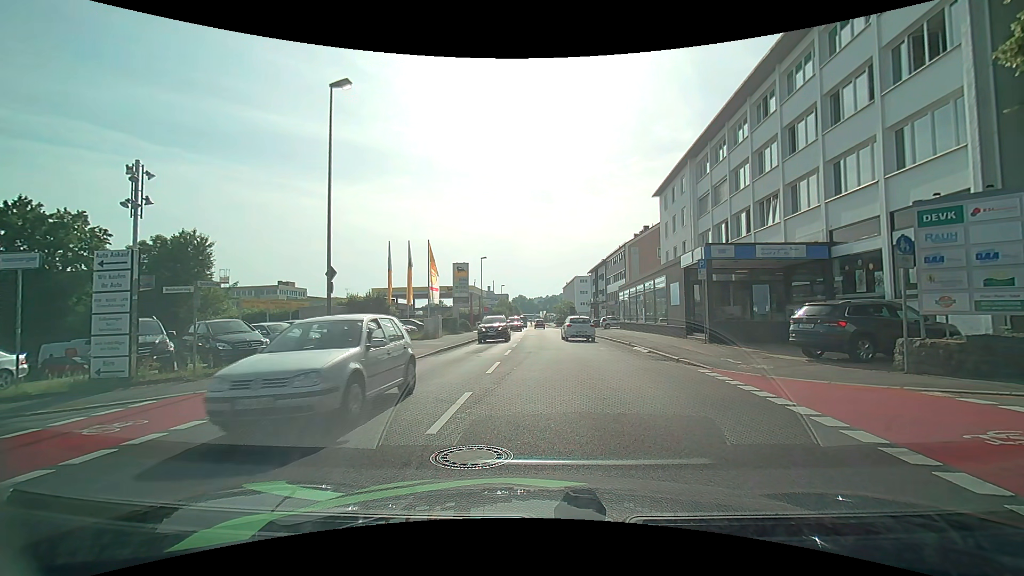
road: tertiary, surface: asphalt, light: Day
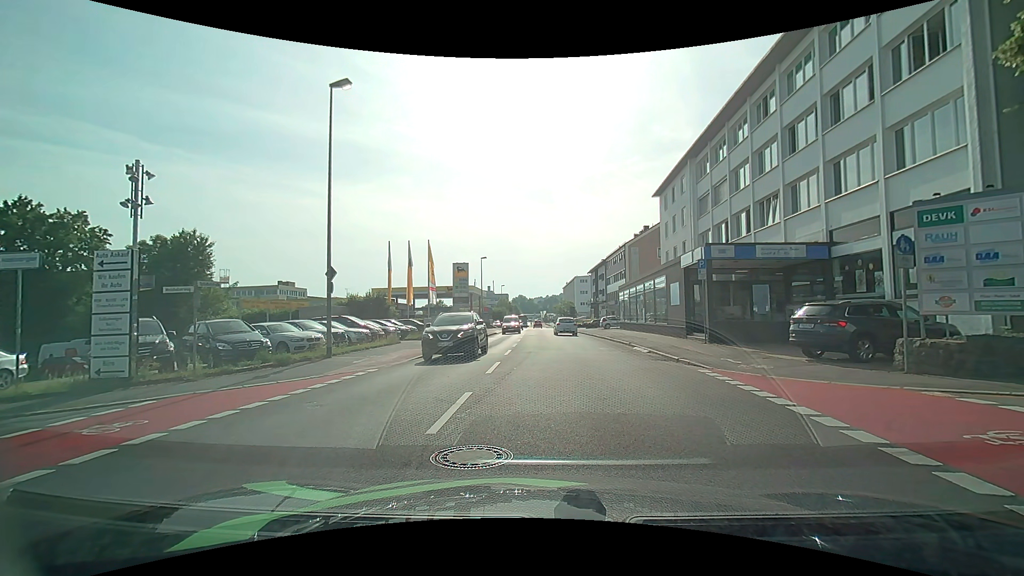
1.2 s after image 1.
(0.0, 0.0) m; 0°
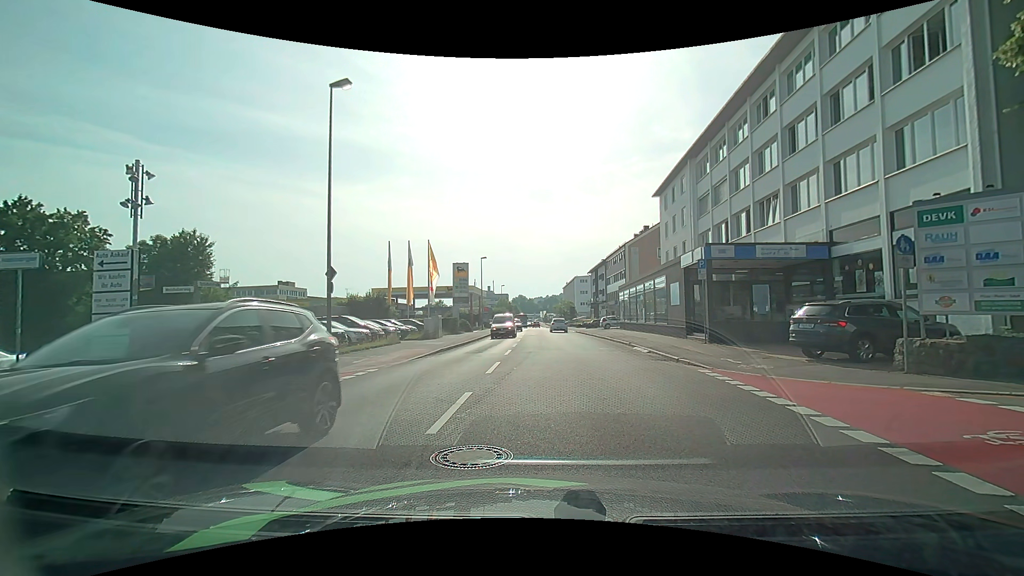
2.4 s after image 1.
(0.0, 0.0) m; 0°
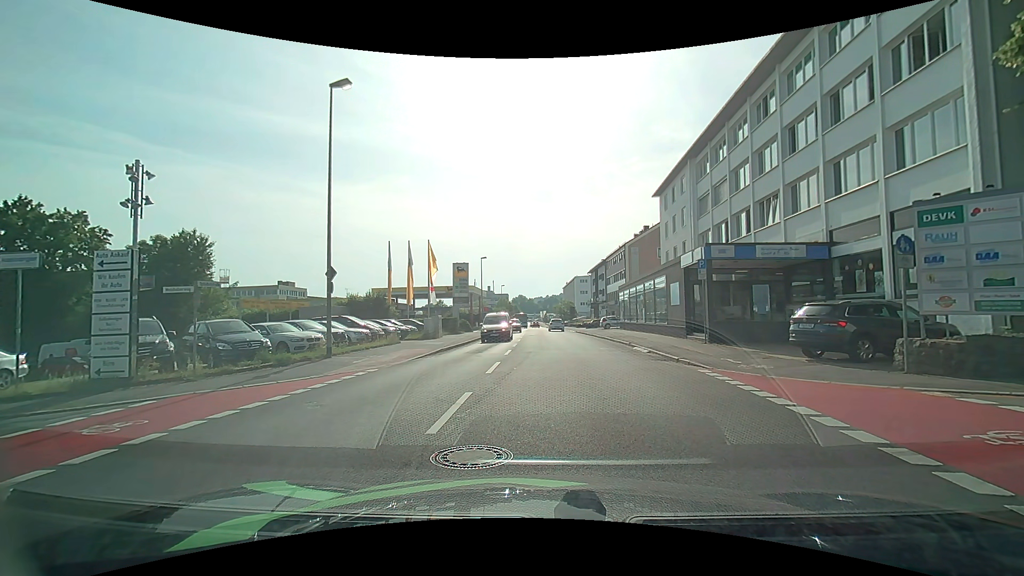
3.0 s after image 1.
(0.0, 0.0) m; 0°
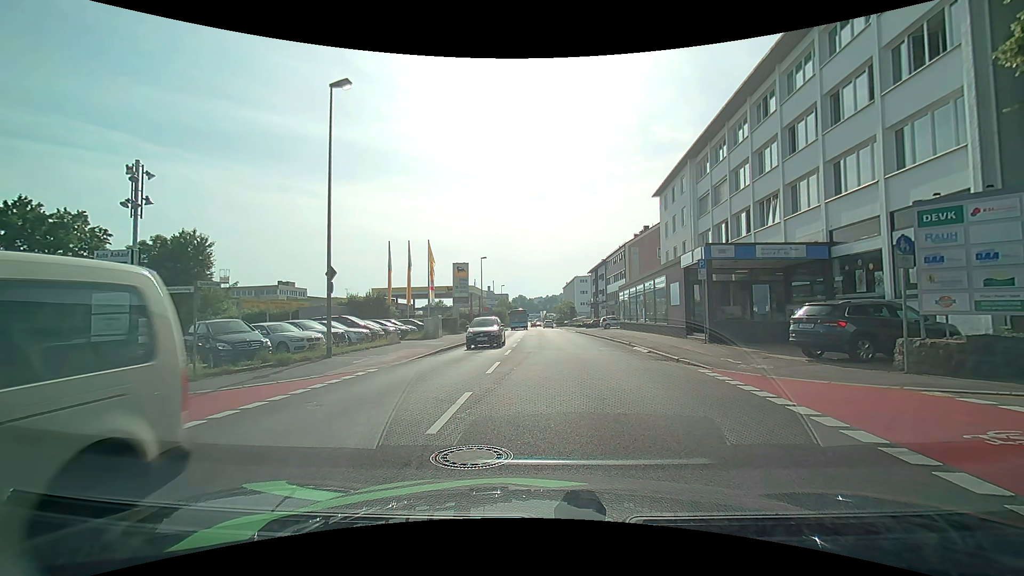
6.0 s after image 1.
(0.0, 0.0) m; 0°
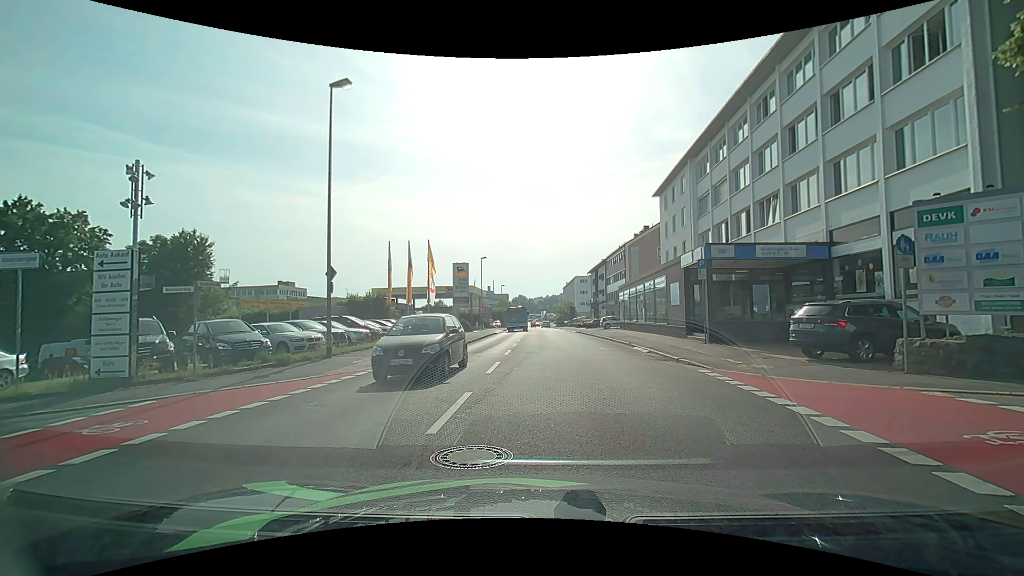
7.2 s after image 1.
(0.0, 0.0) m; 0°
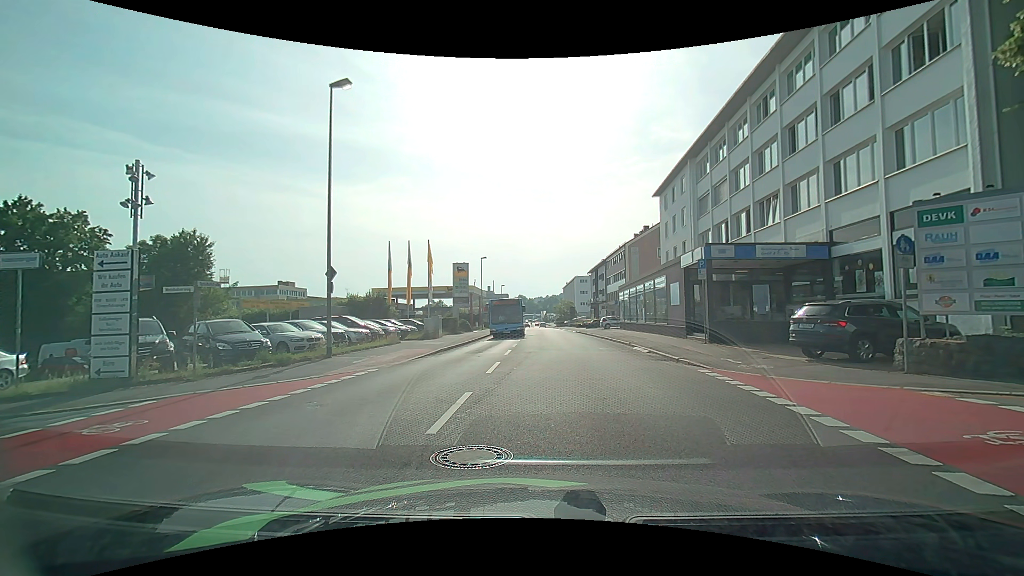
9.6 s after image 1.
(0.0, 0.0) m; 0°
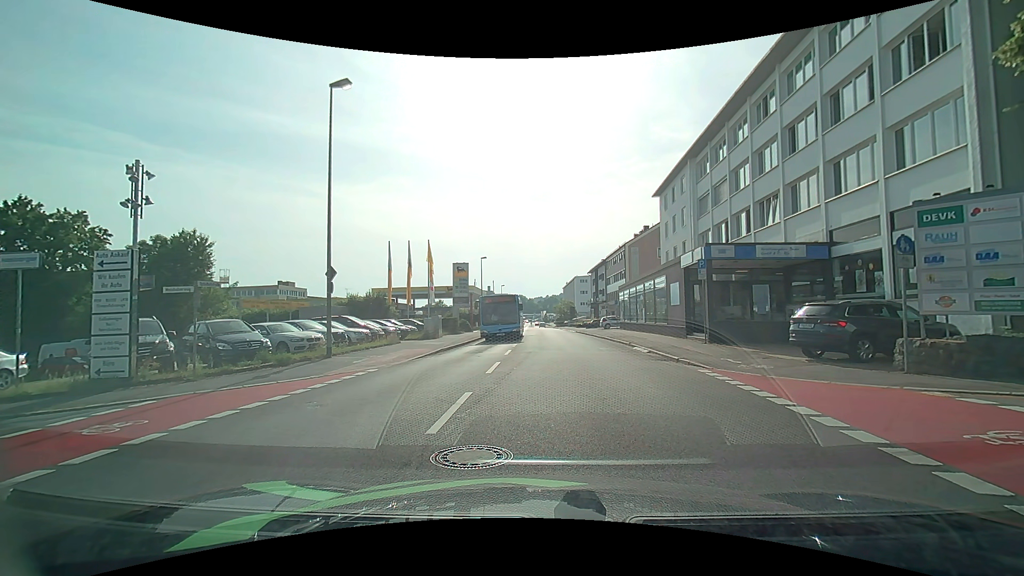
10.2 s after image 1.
(0.0, 0.0) m; 0°
(-5, +8) (-14, +9) (-24, +9) (-34, +9) (-44, +9) (-54, +9) (-64, +9) (-74, +9) (-84, +8) (-94, +7) m
